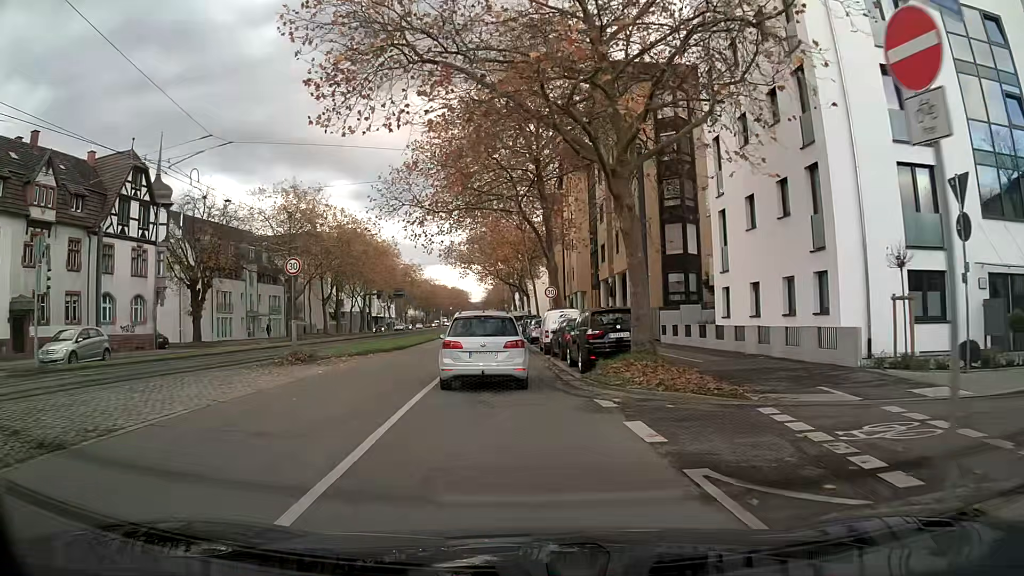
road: primary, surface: asphalt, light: Day
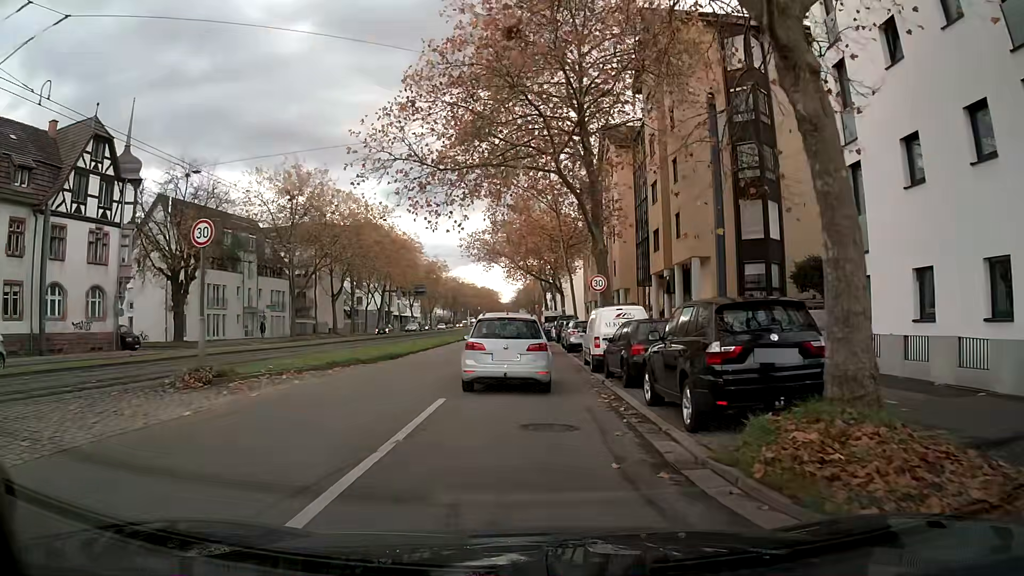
(-0.2, +8.8) m; -2°
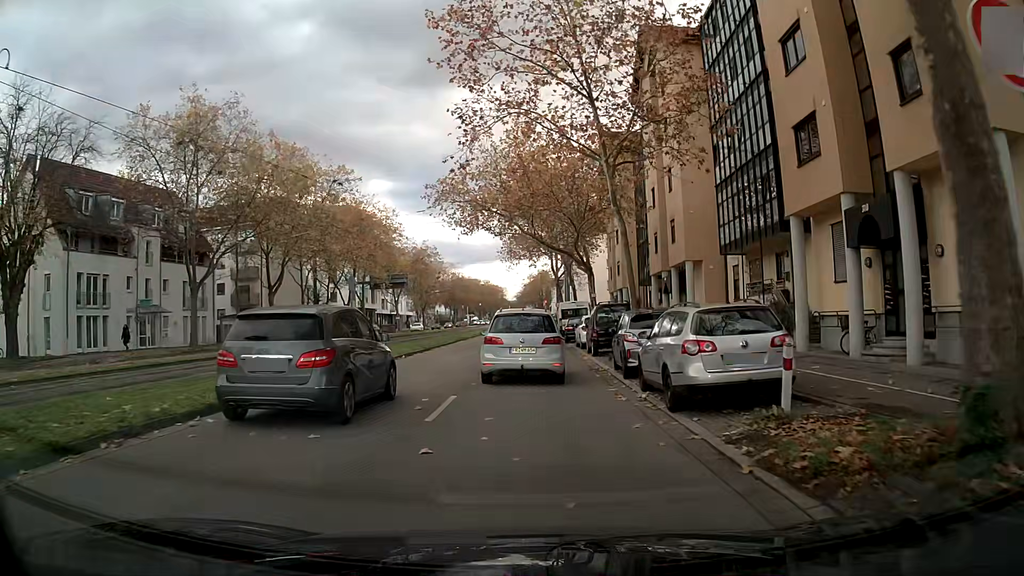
(-0.1, +21.4) m; 0°
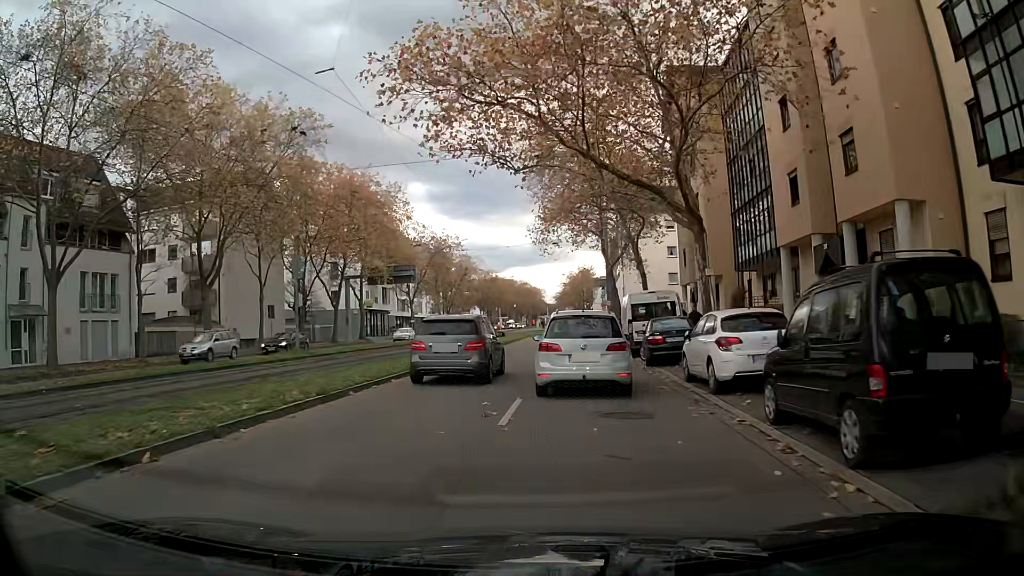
(-0.4, +18.2) m; -5°
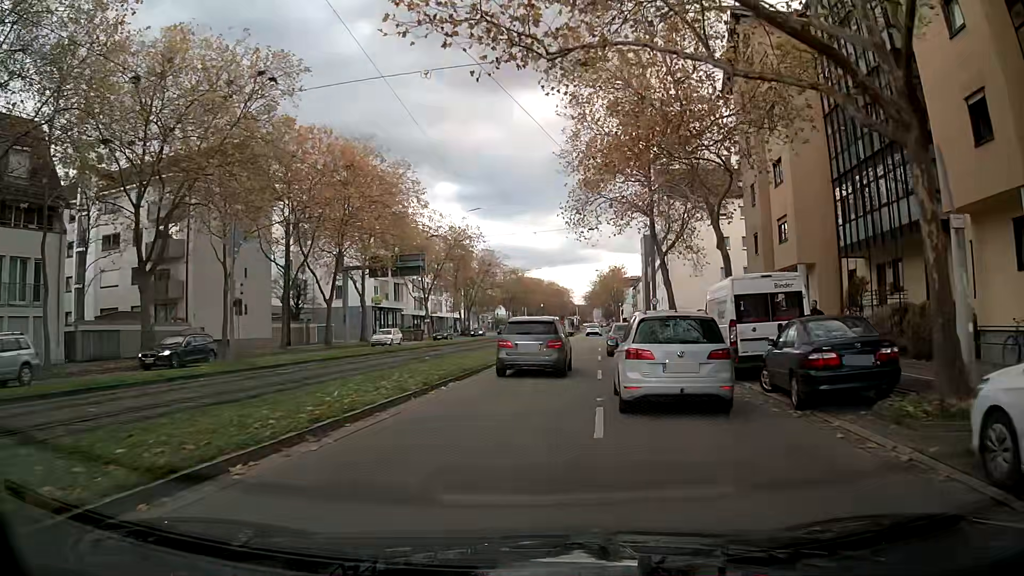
(-0.1, +10.1) m; -1°
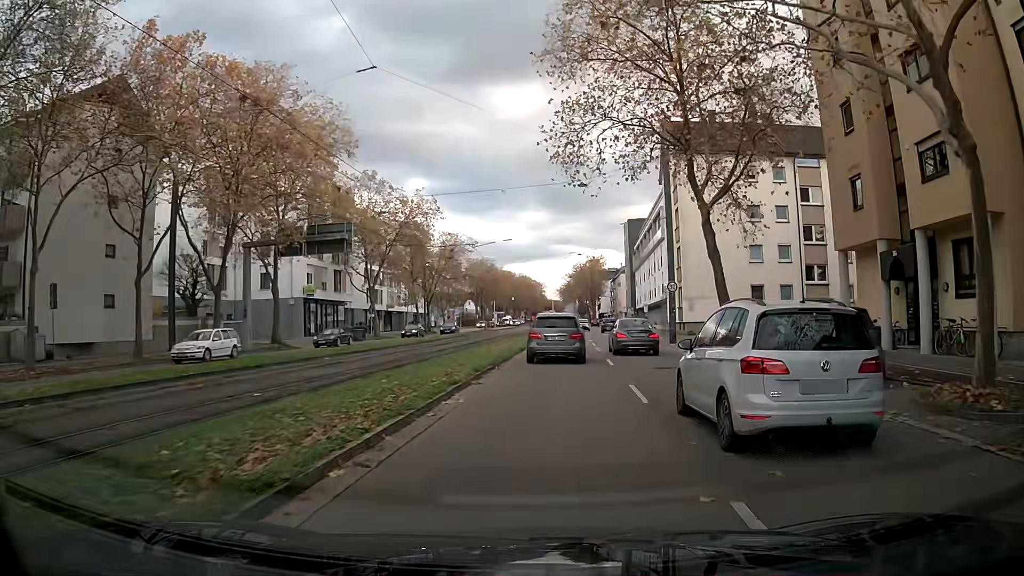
(+0.2, +15.1) m; +3°
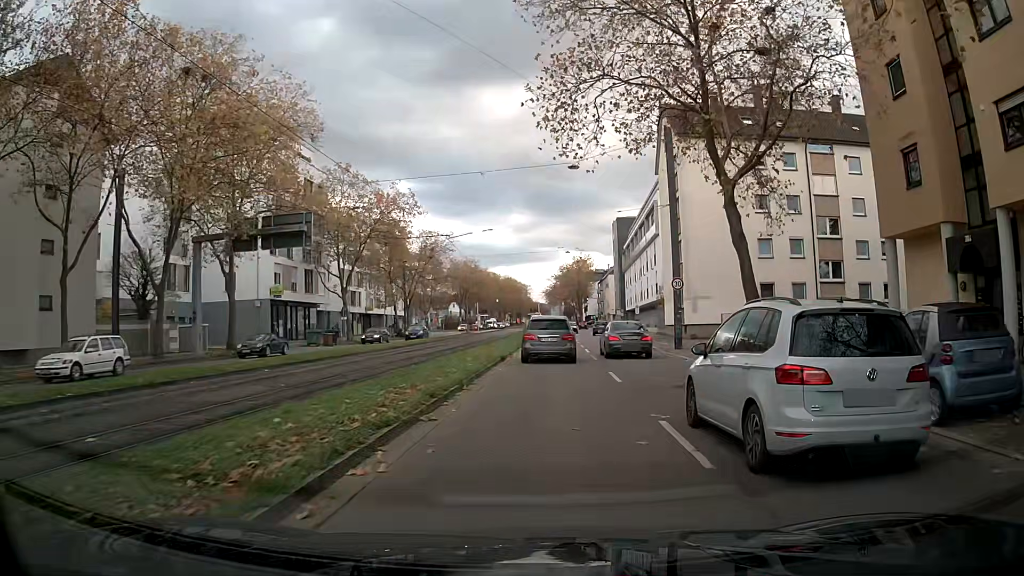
(+0.1, +4.8) m; +1°
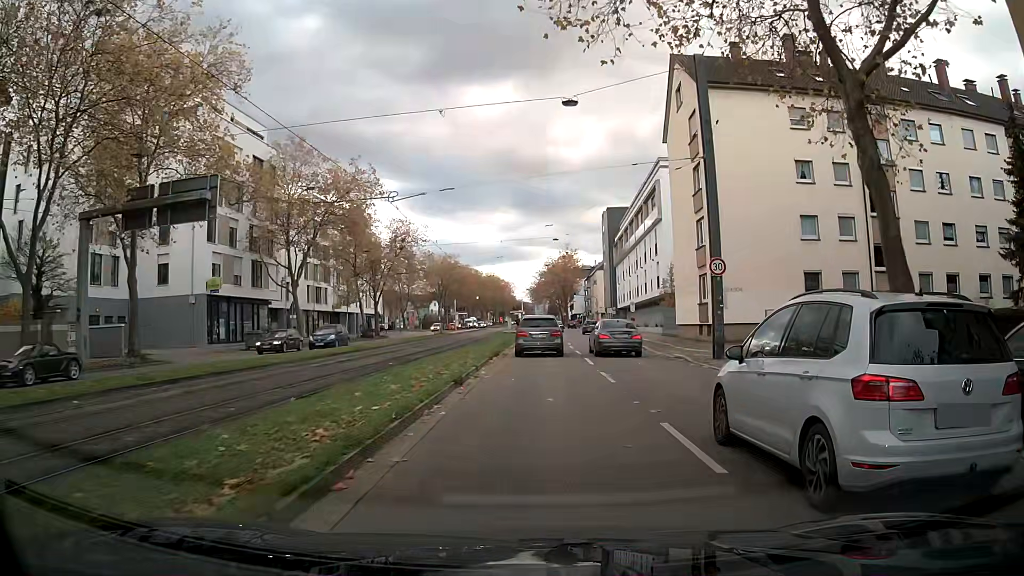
(+0.1, +9.4) m; 0°
(0, +10) (0, +20) (0, +30) (0, +40) (+1, +50) (+2, +60) (+3, +70) (+3, +80) (+3, +90) (+3, +100) m
